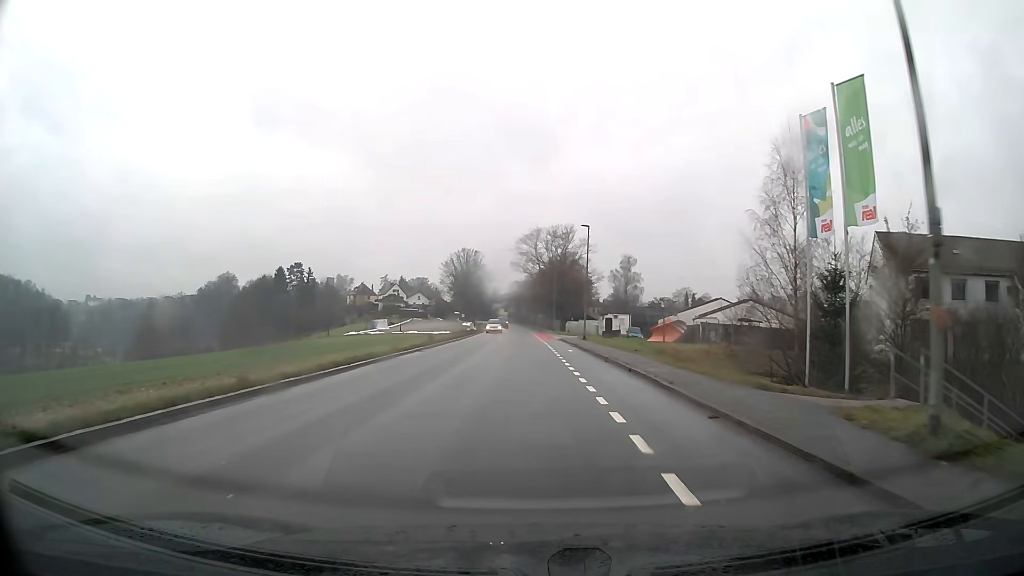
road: tertiary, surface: asphalt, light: Day
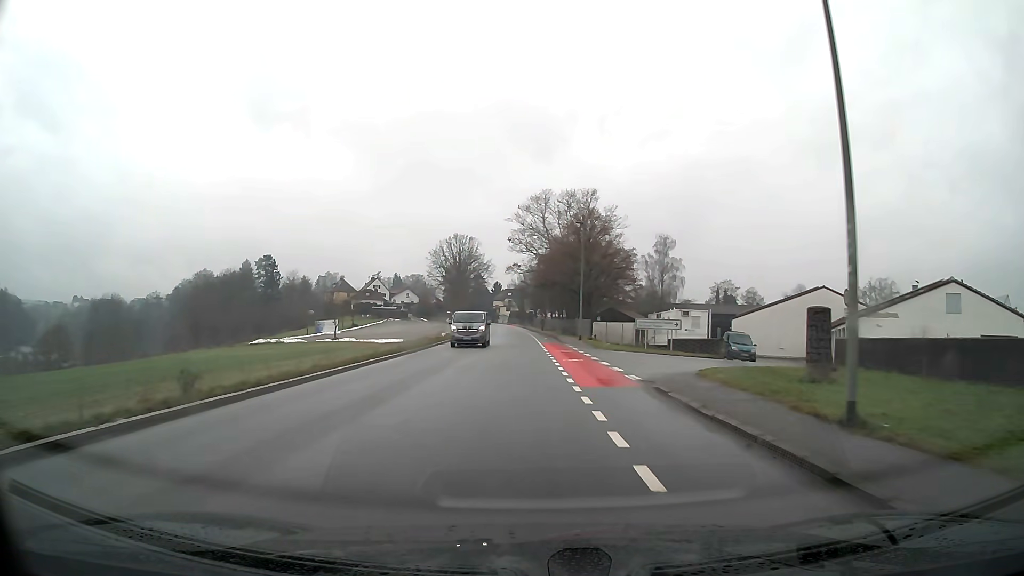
(-0.2, +39.8) m; -1°
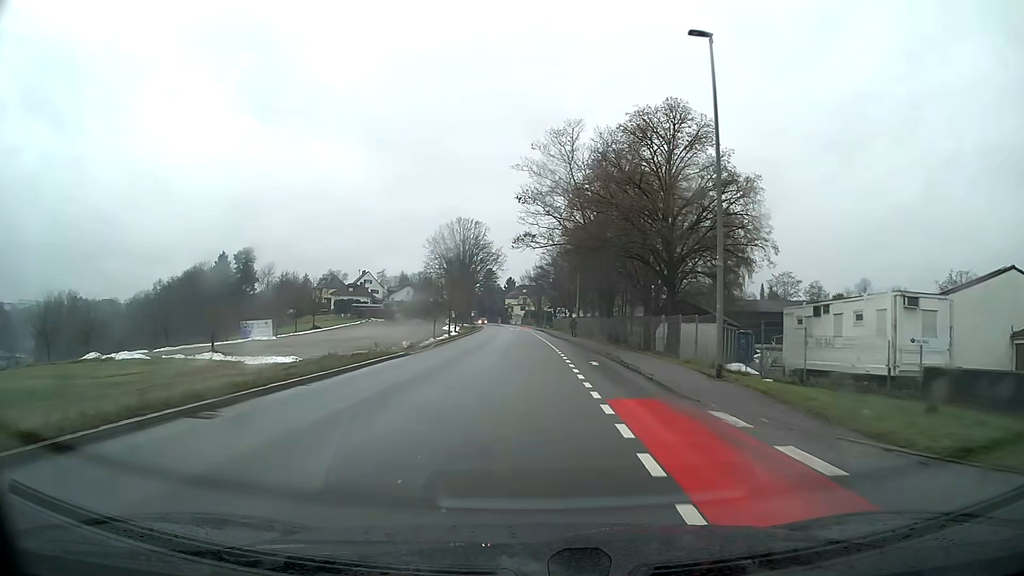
(-0.4, +31.7) m; -1°
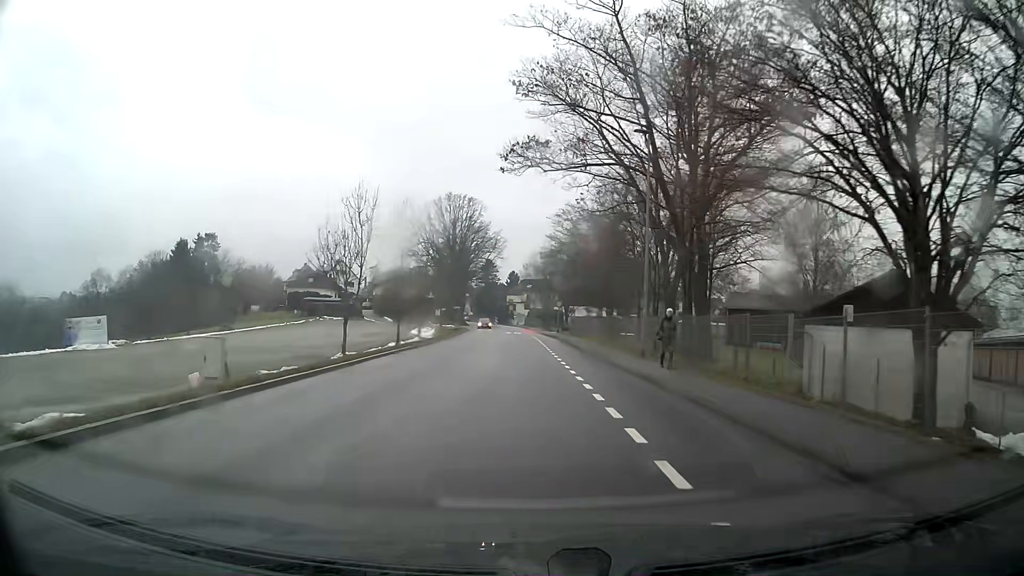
(-0.1, +30.6) m; 0°
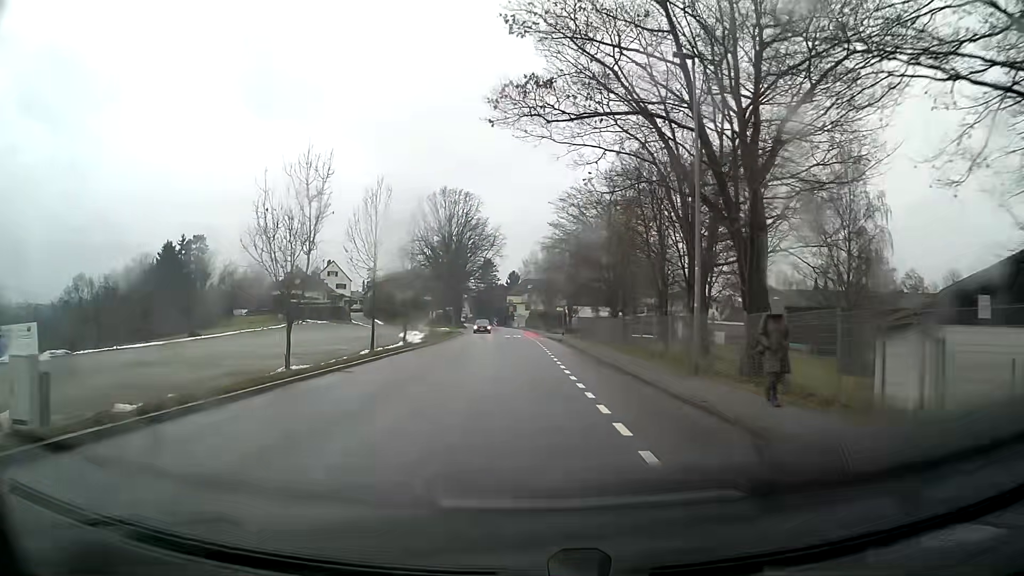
(0.0, +7.5) m; 0°
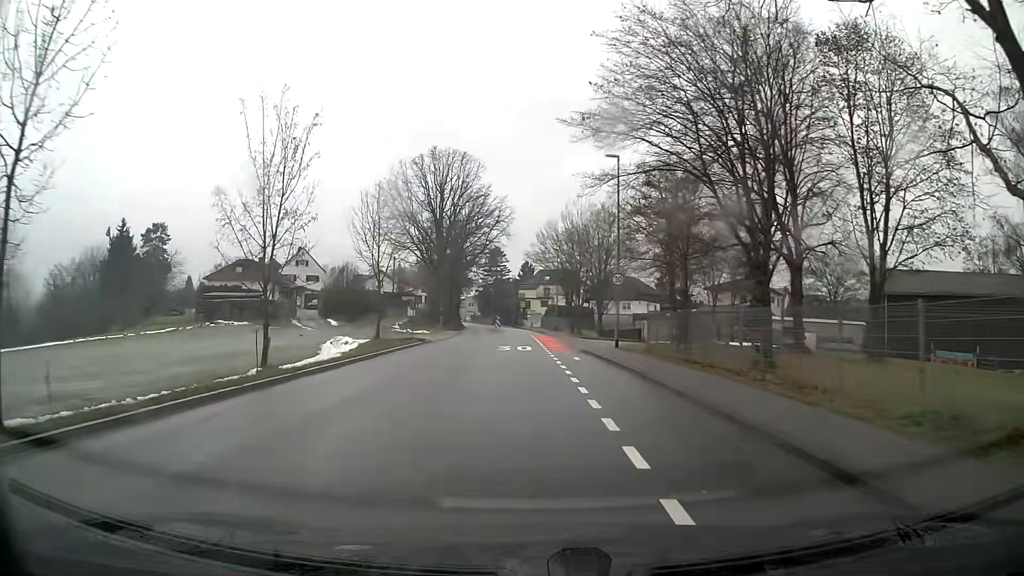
(-0.3, +28.0) m; -1°
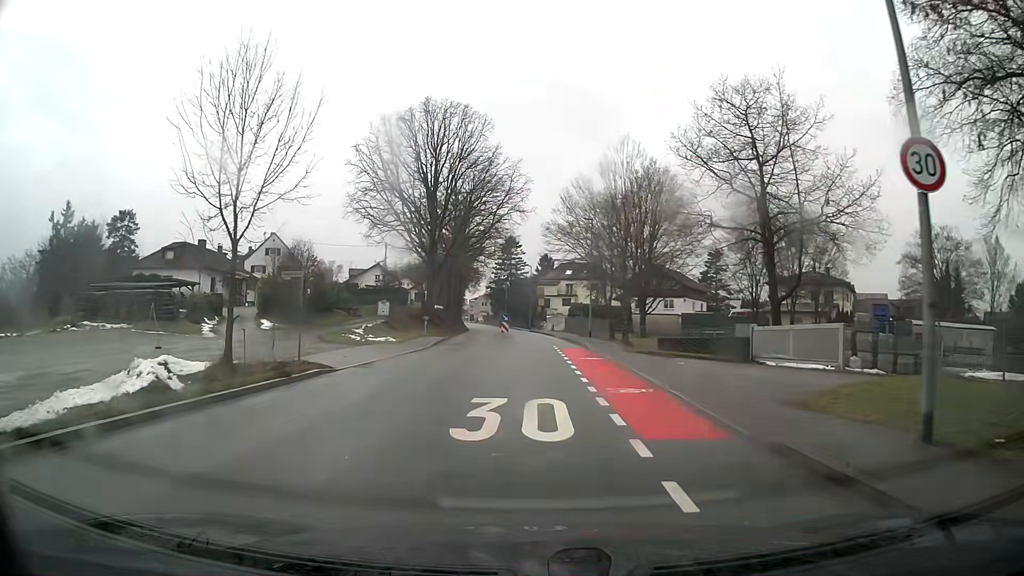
(-0.2, +21.0) m; -1°
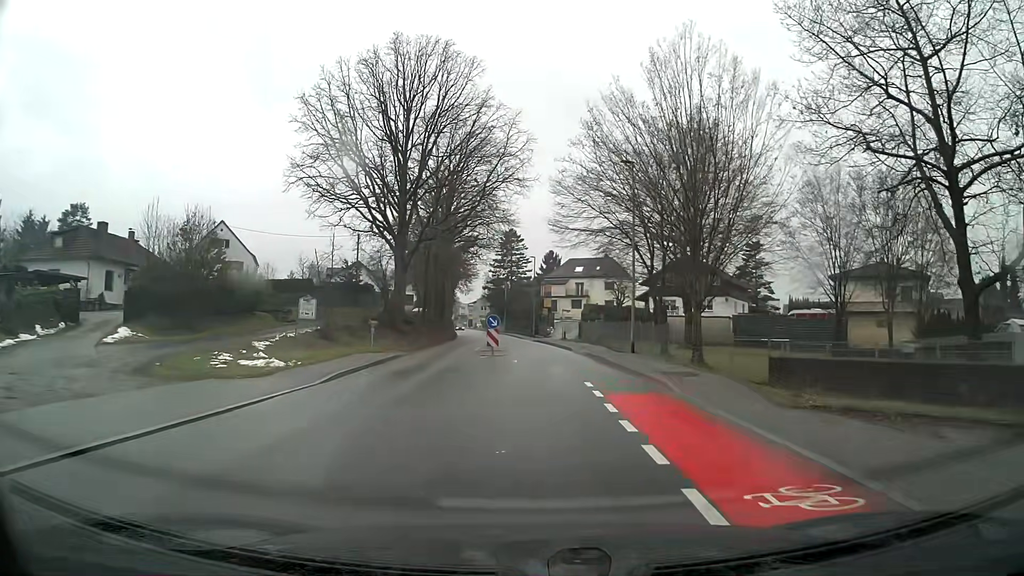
(-0.2, +18.5) m; -1°
(0, +10) (0, +20) (0, +30) (0, +40) (-1, +50) (-2, +60) (-3, +70) (-4, +80) (-5, +90) (-7, +100) m
